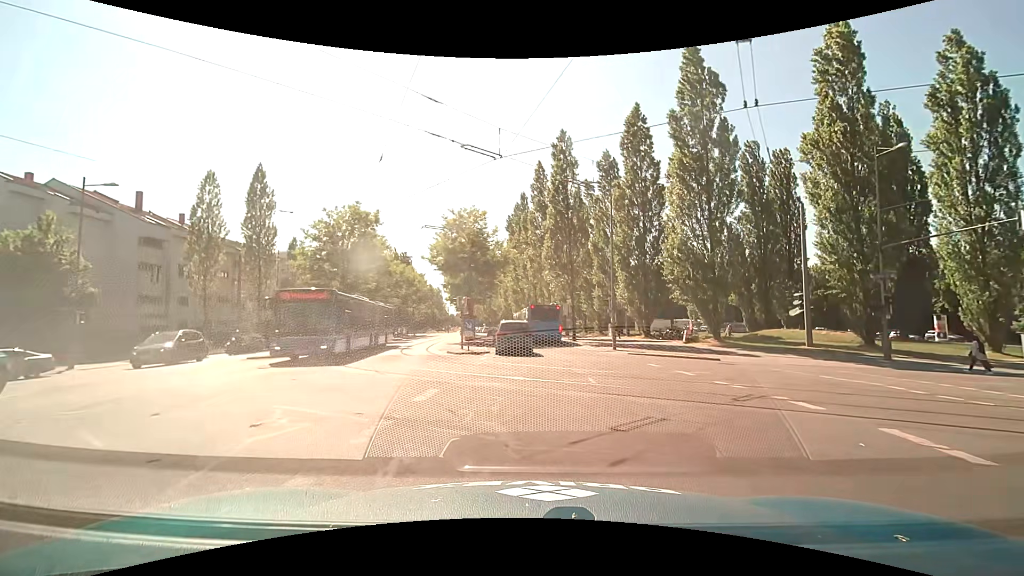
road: secondary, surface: asphalt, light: Day
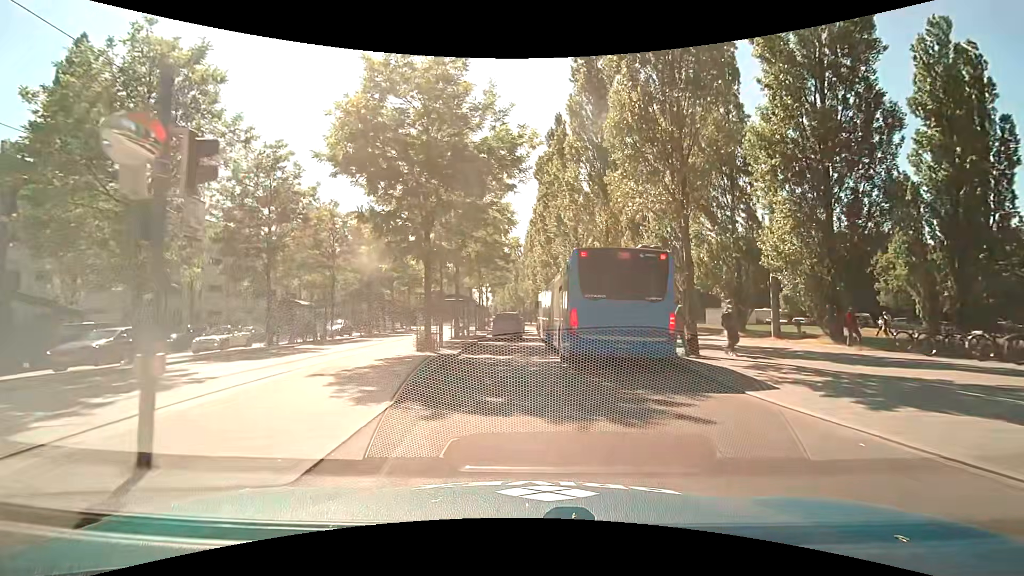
(-0.1, +25.3) m; -4°
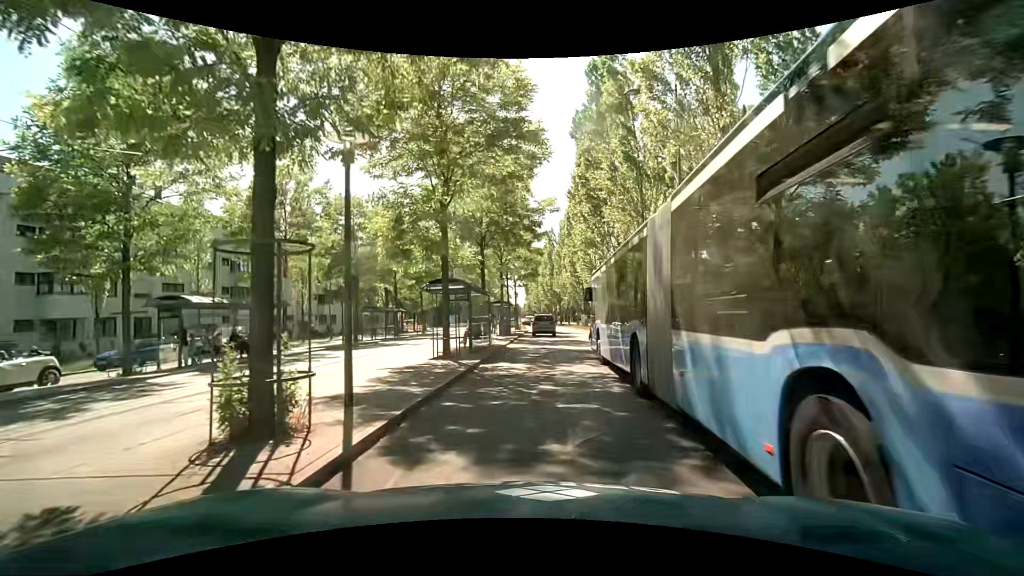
(-0.2, +12.5) m; -5°
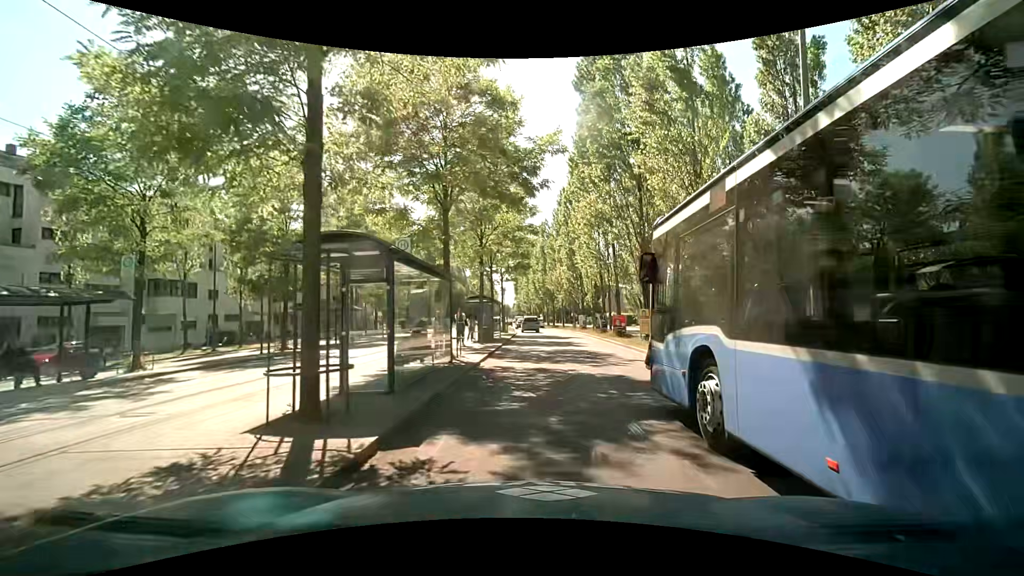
(+0.1, +9.0) m; +2°
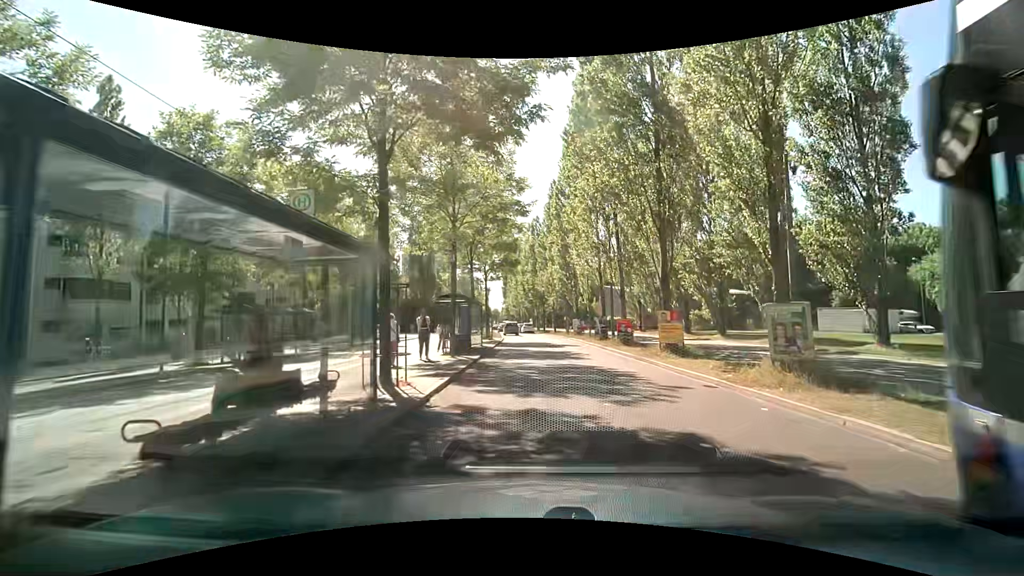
(+0.1, +6.0) m; -1°
